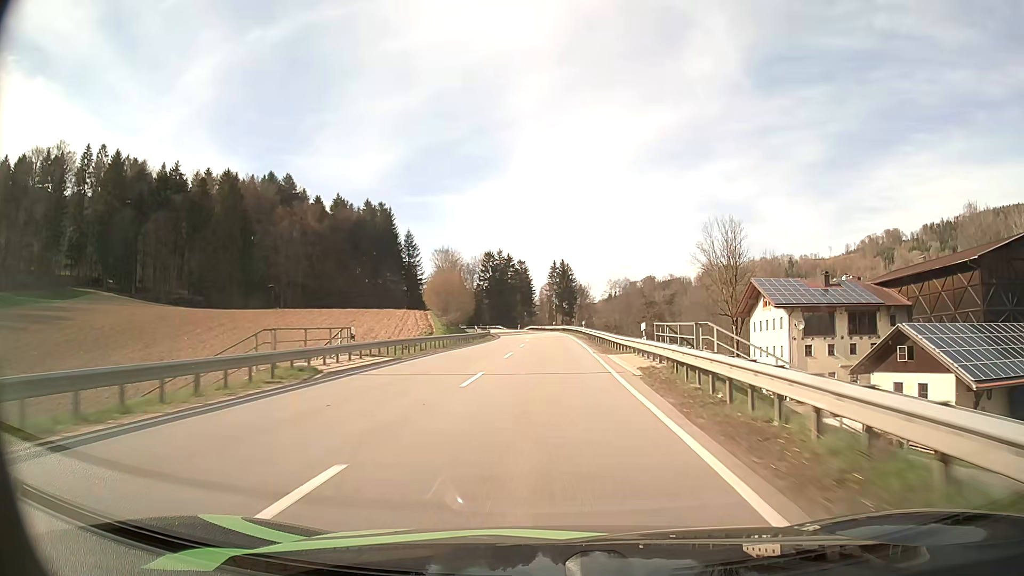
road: secondary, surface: asphalt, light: Day
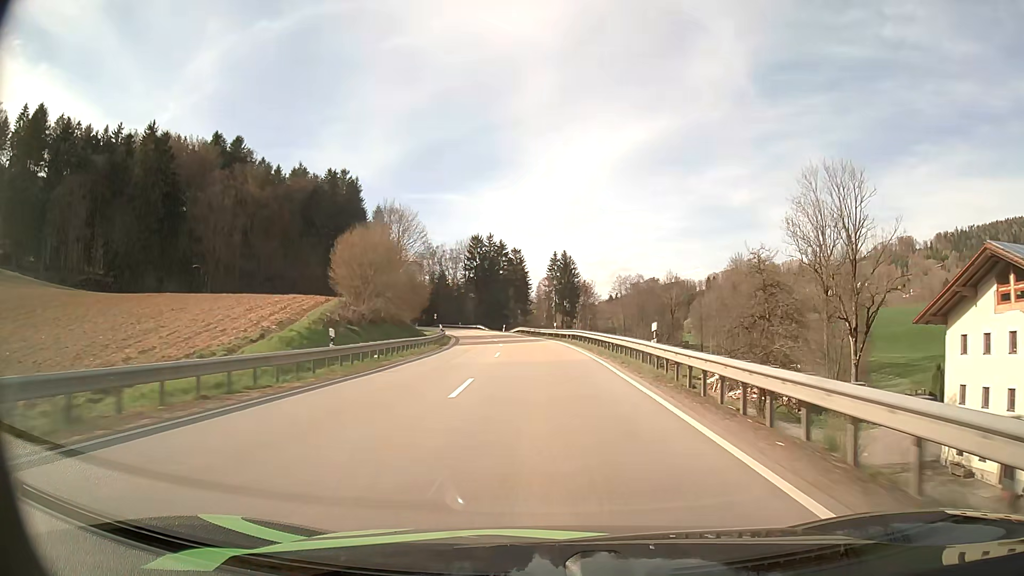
(+0.2, +39.4) m; 0°
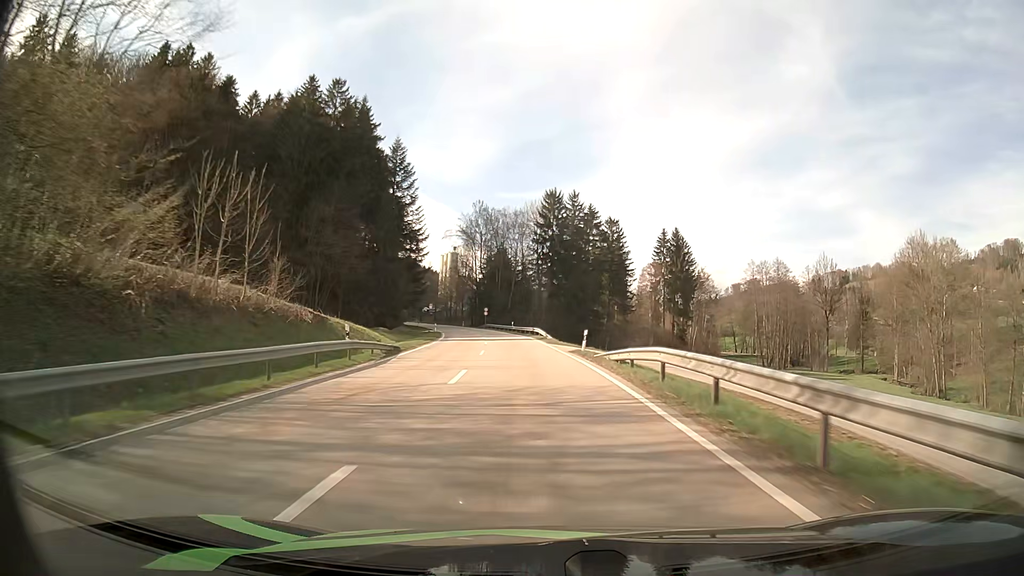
(-3.1, +63.9) m; -7°
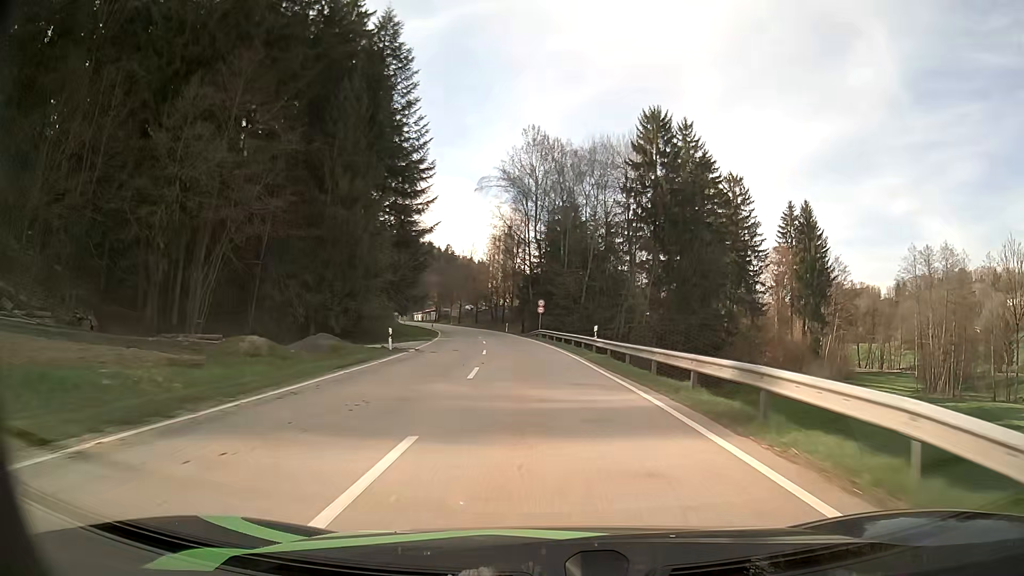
(-3.3, +50.5) m; -6°
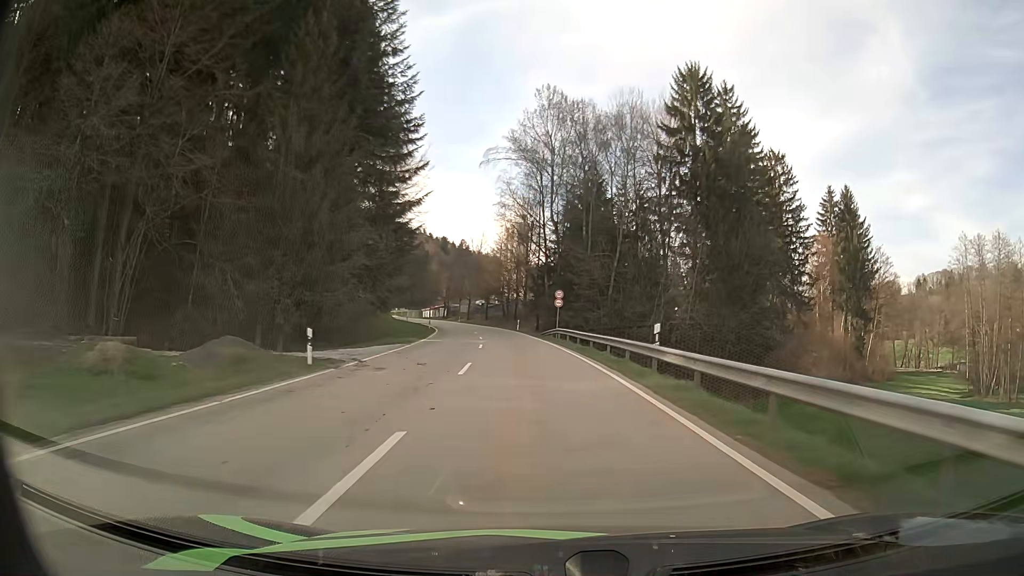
(-0.1, +12.5) m; -1°
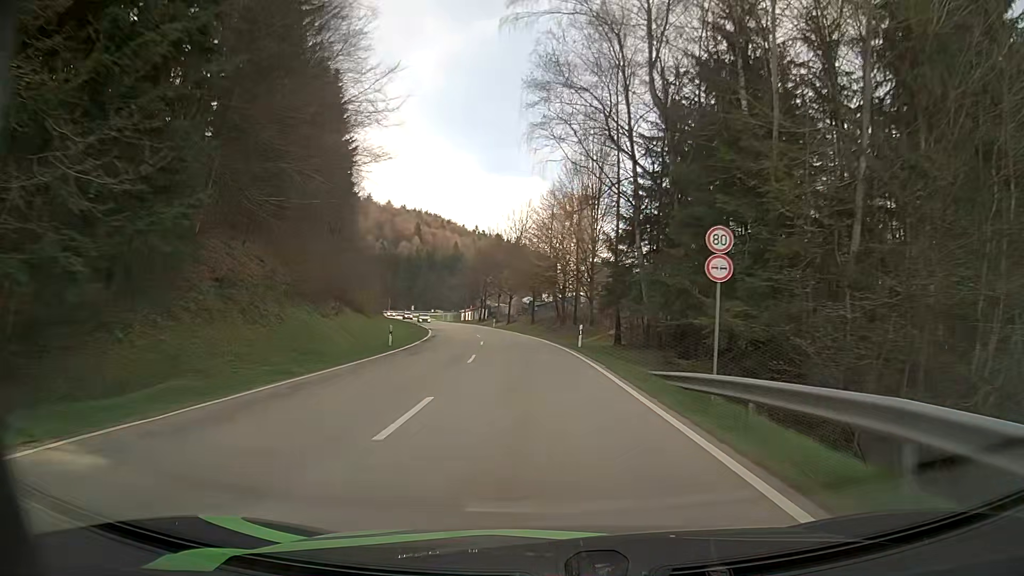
(-1.5, +35.3) m; -5°
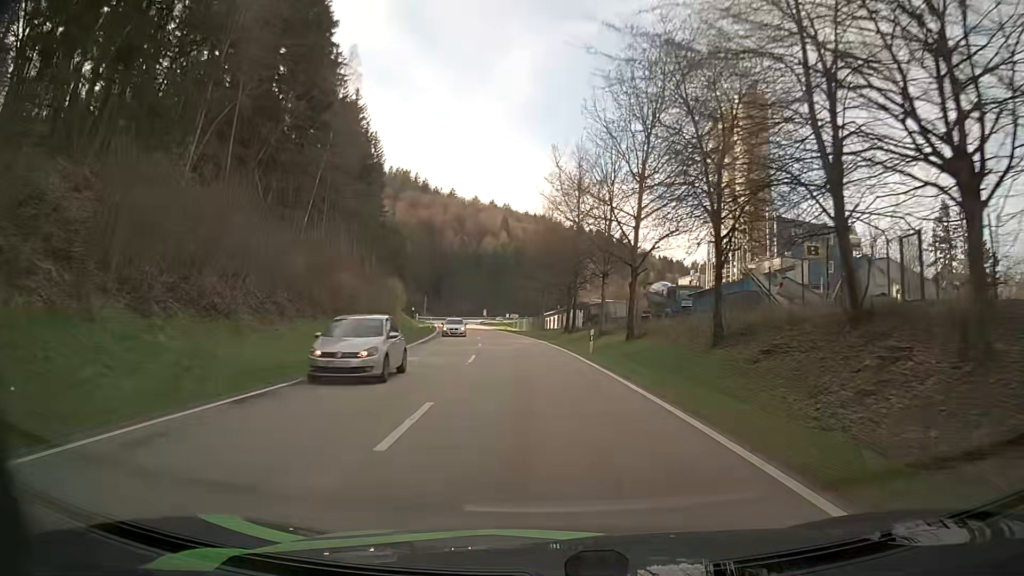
(-3.4, +52.2) m; -8°
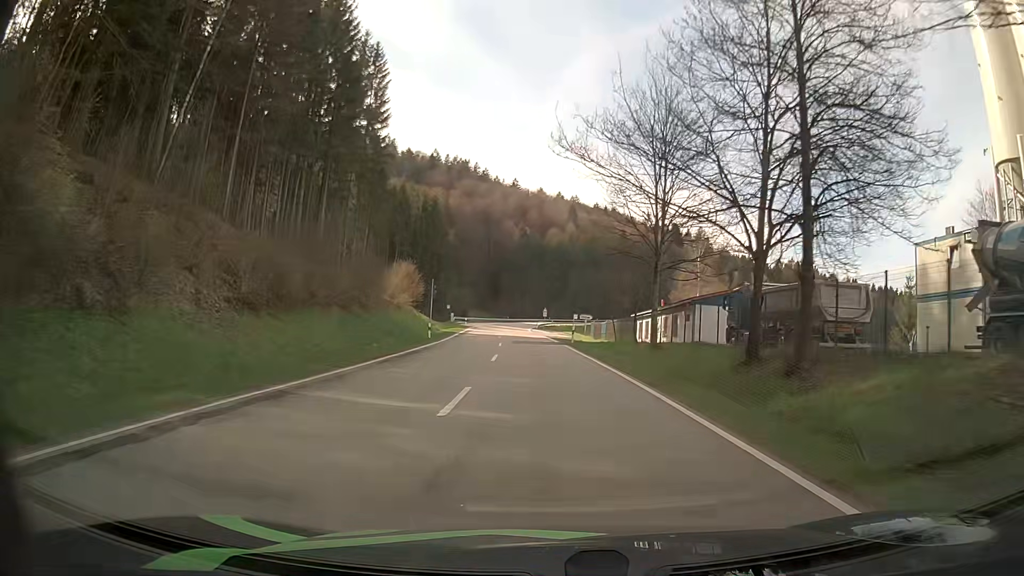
(-2.4, +36.7) m; -6°
